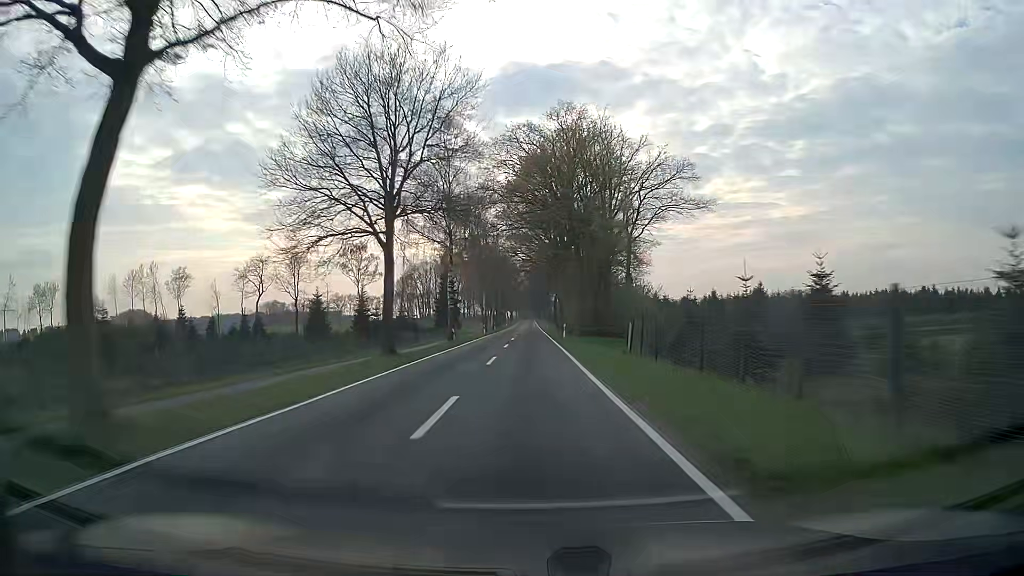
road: tertiary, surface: asphalt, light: Day
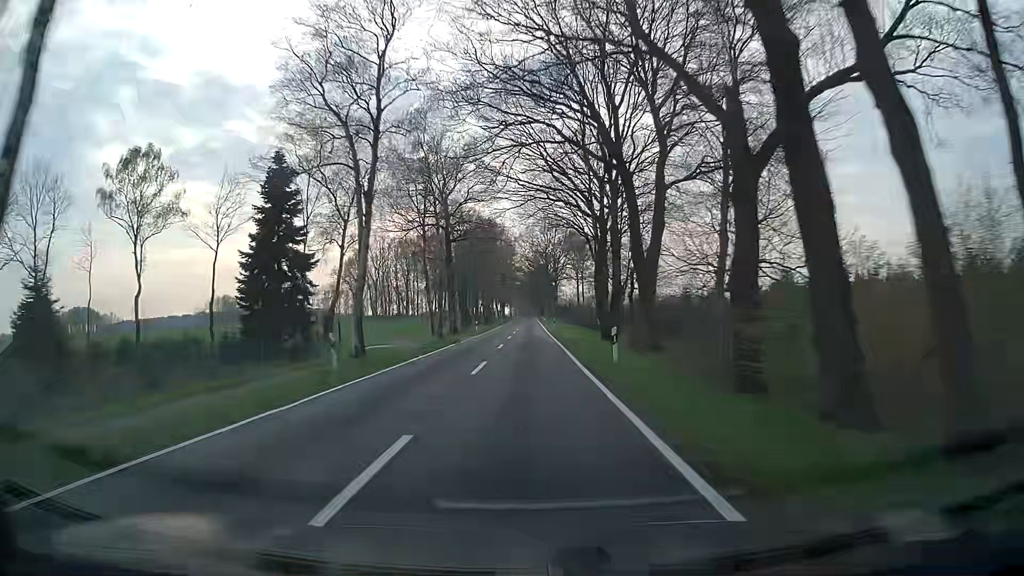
(+0.1, +79.9) m; 0°
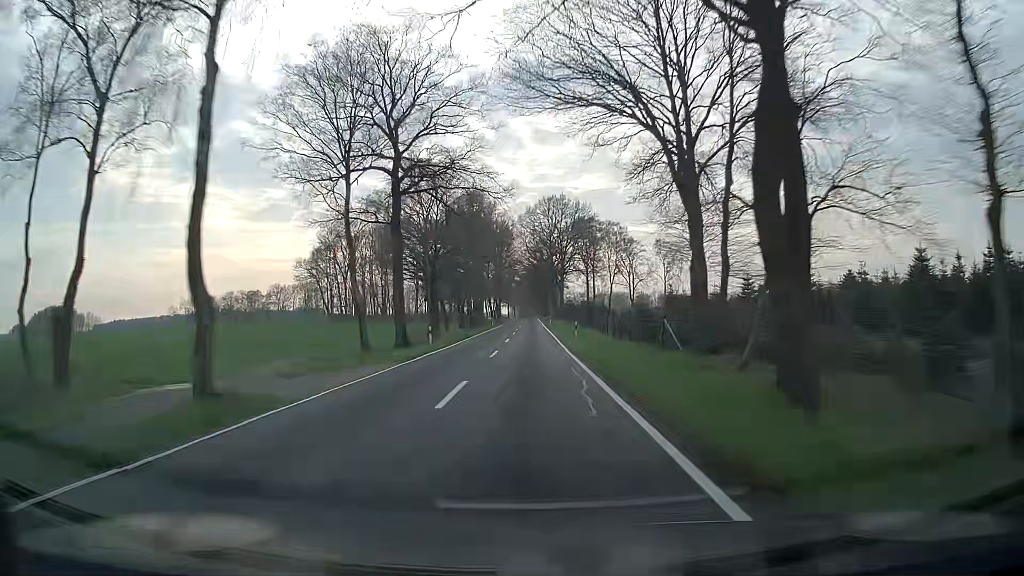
(0.0, +31.7) m; 0°
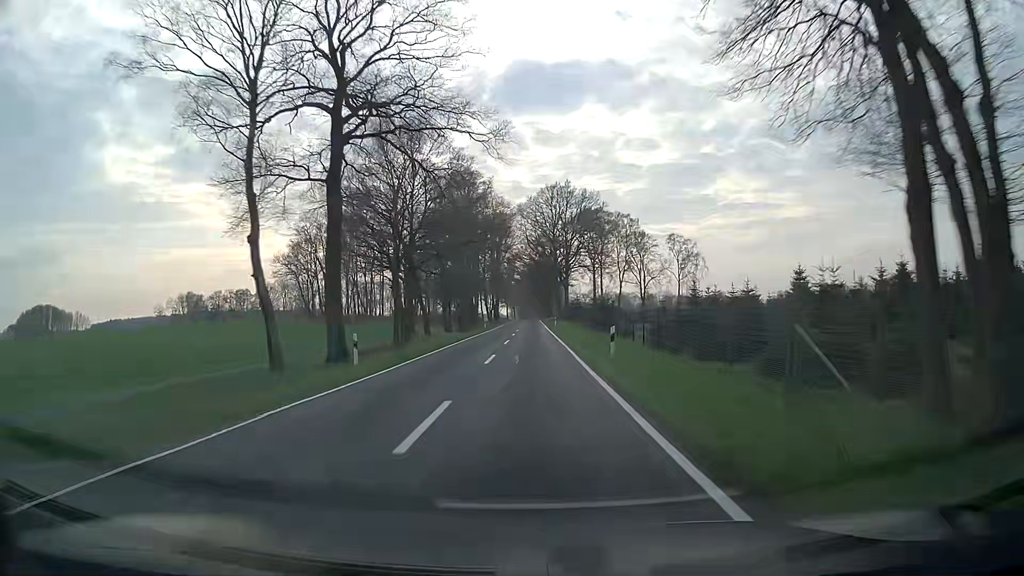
(0.0, +15.8) m; 0°
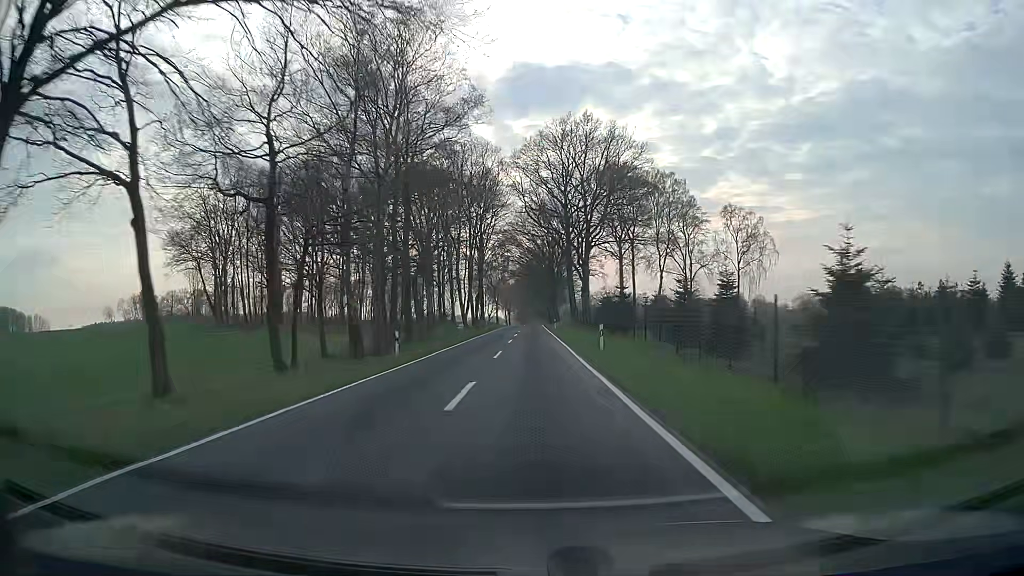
(+0.3, +47.4) m; +1°
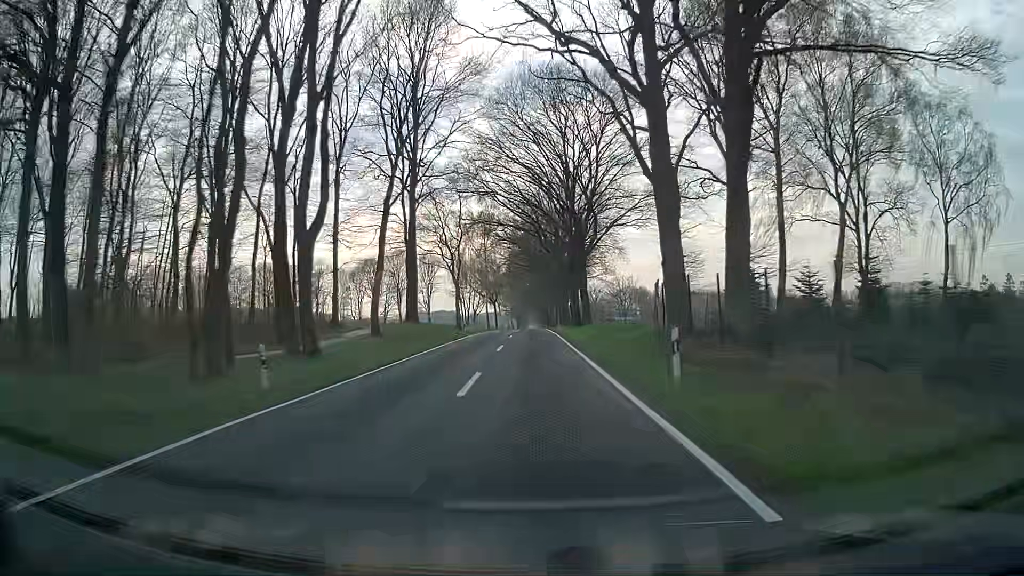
(-0.3, +61.9) m; 0°
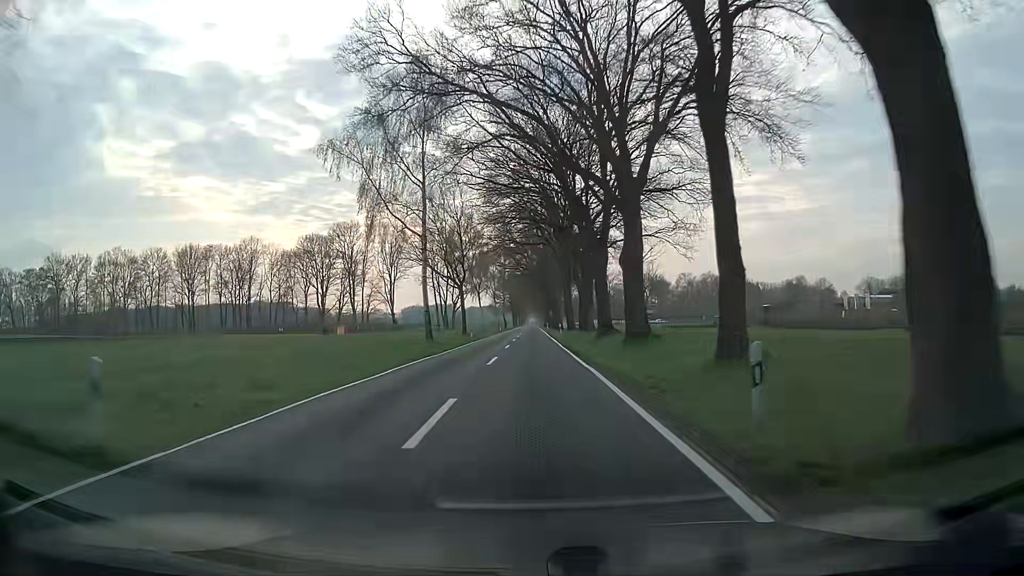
(+0.1, +53.9) m; 0°
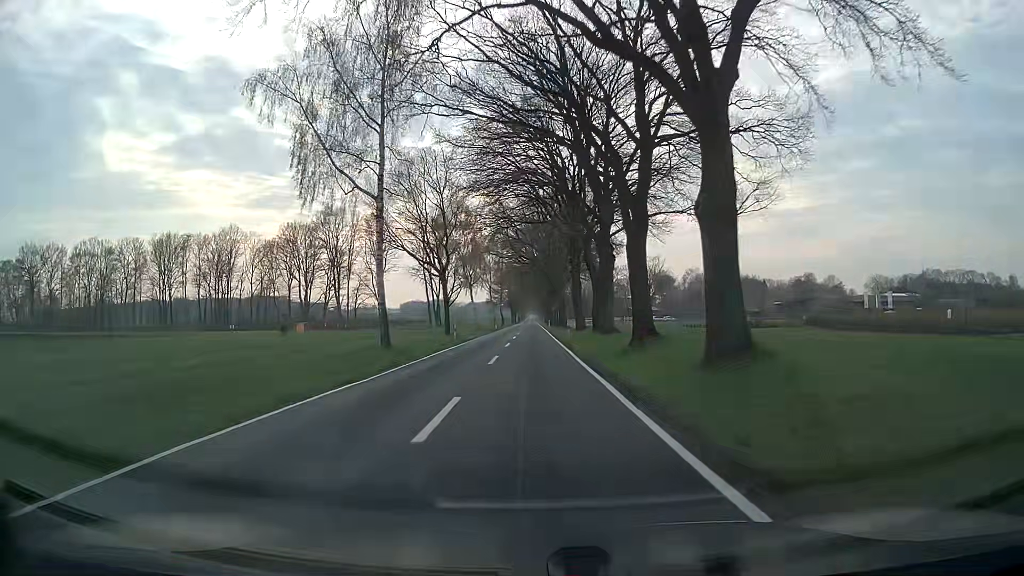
(0.0, +12.1) m; 0°
(0, +10) (0, +20) (0, +30) (0, +40) (0, +50) (0, +60) (0, +70) (0, +80) (0, +90) (0, +100) m
